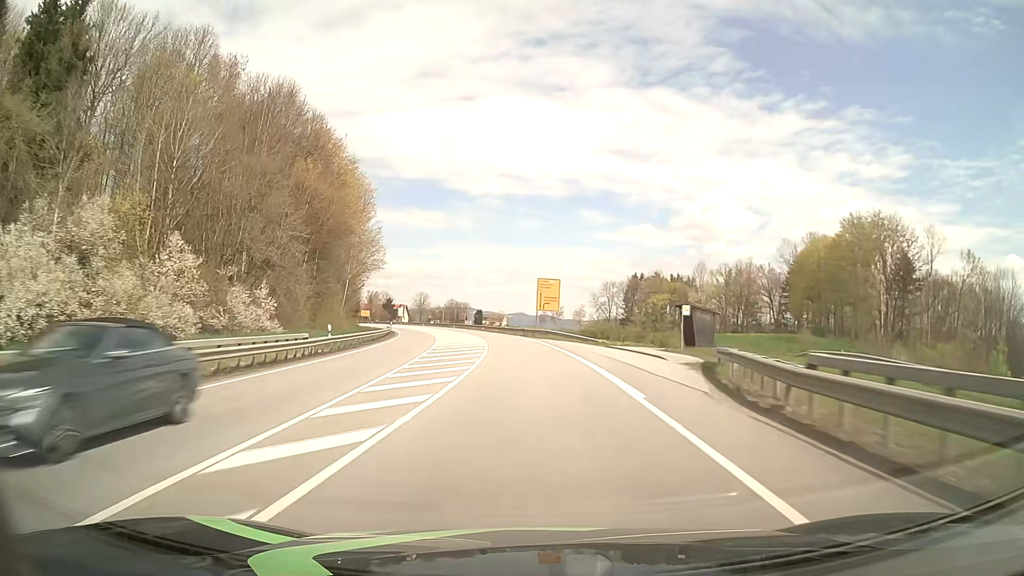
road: primary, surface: asphalt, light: Day
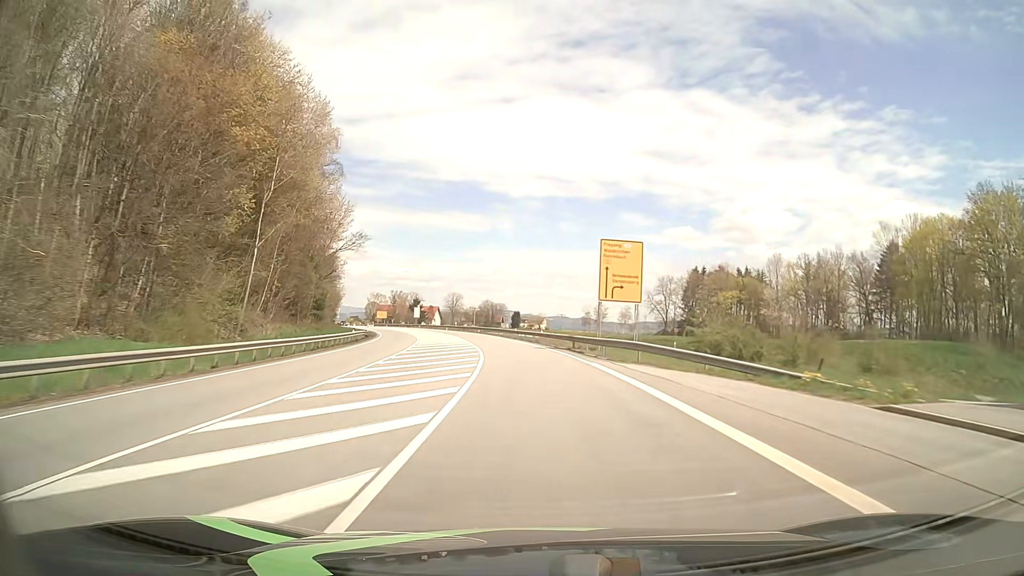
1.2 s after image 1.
(-1.0, +31.6) m; -3°
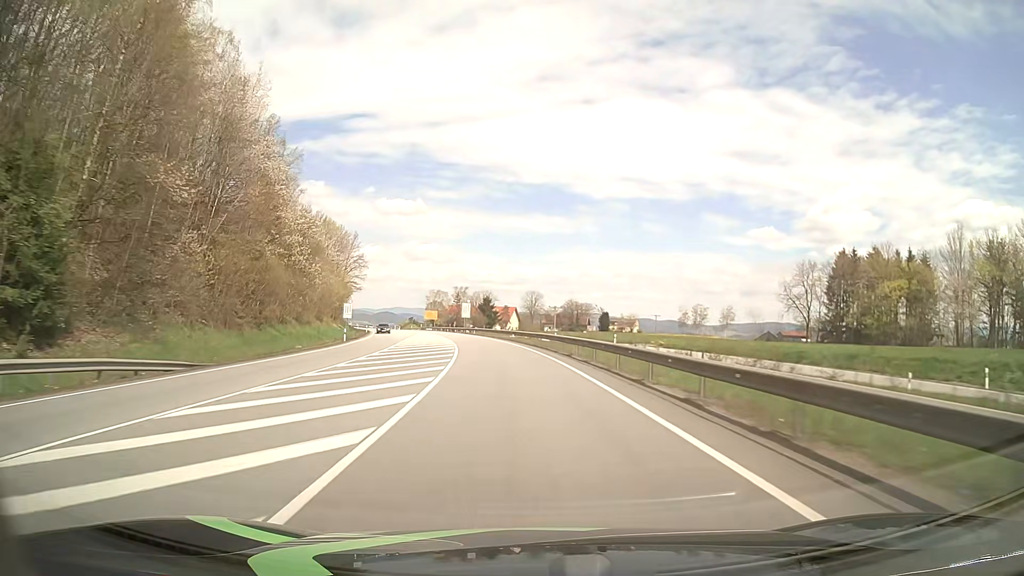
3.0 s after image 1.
(-2.7, +47.4) m; -7°
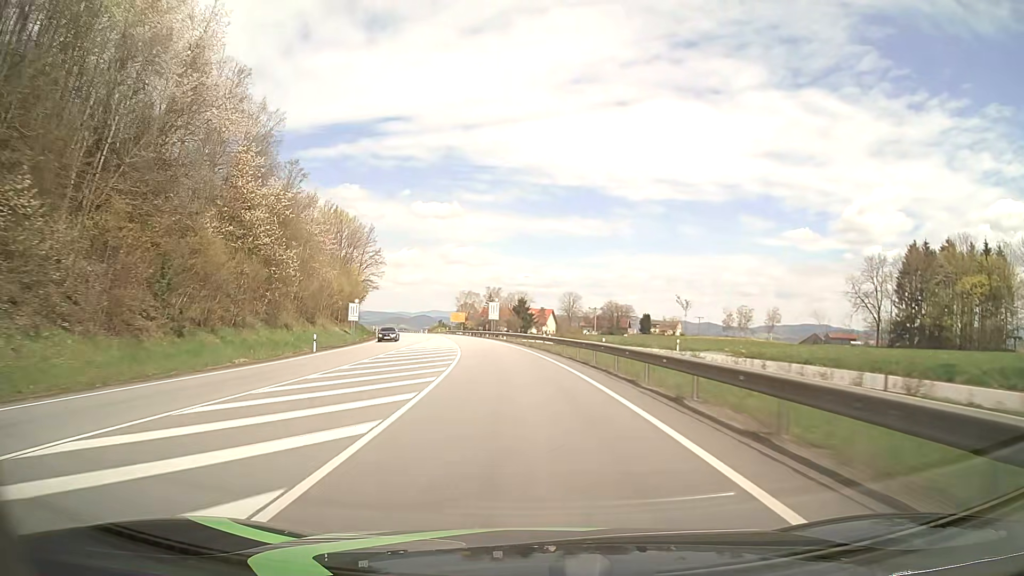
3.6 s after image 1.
(-0.4, +15.8) m; -3°
